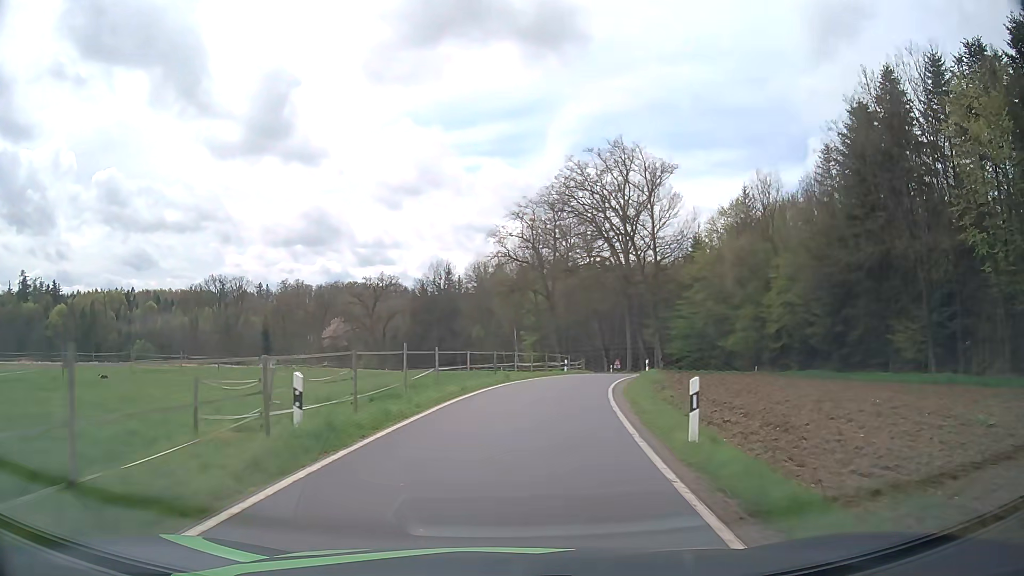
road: tertiary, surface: asphalt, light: Day
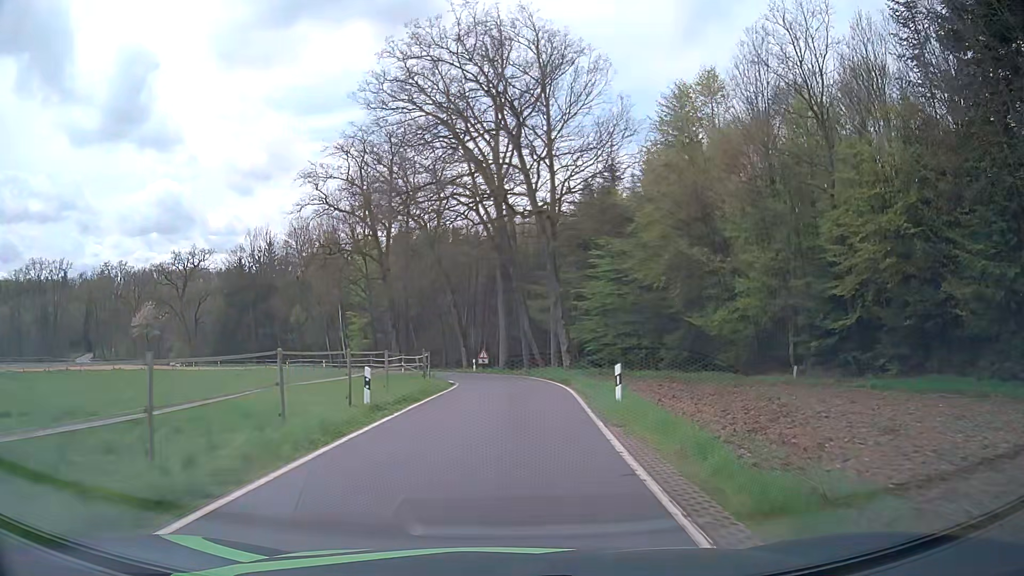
(+3.3, +29.4) m; +13°
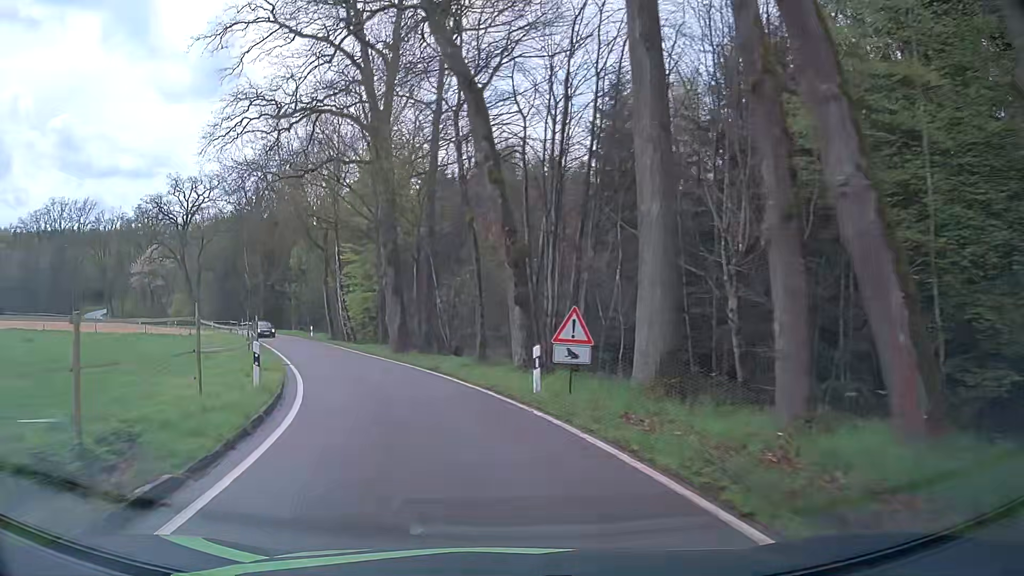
(-0.5, +37.5) m; -9°
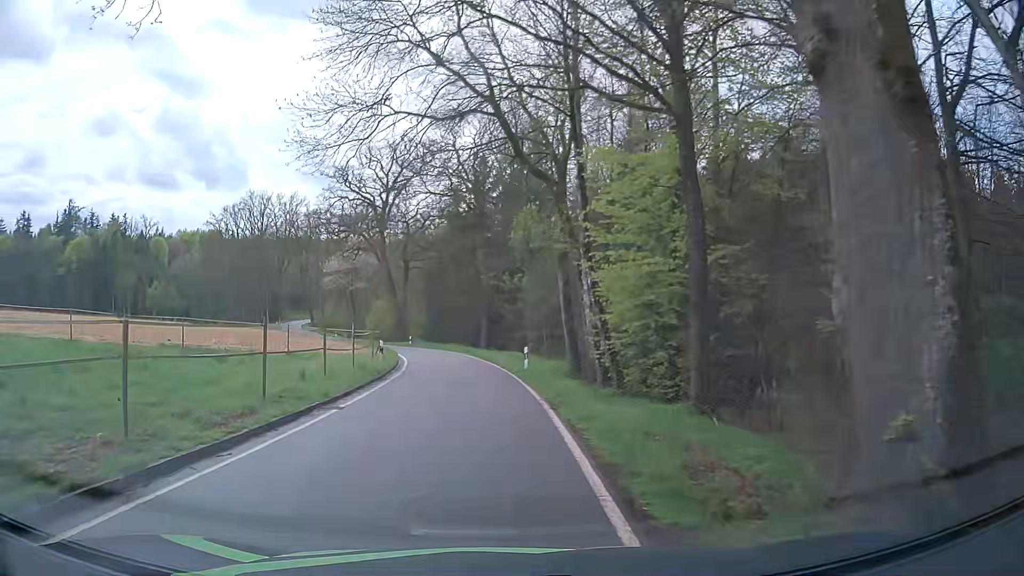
(-5.2, +28.3) m; -22°
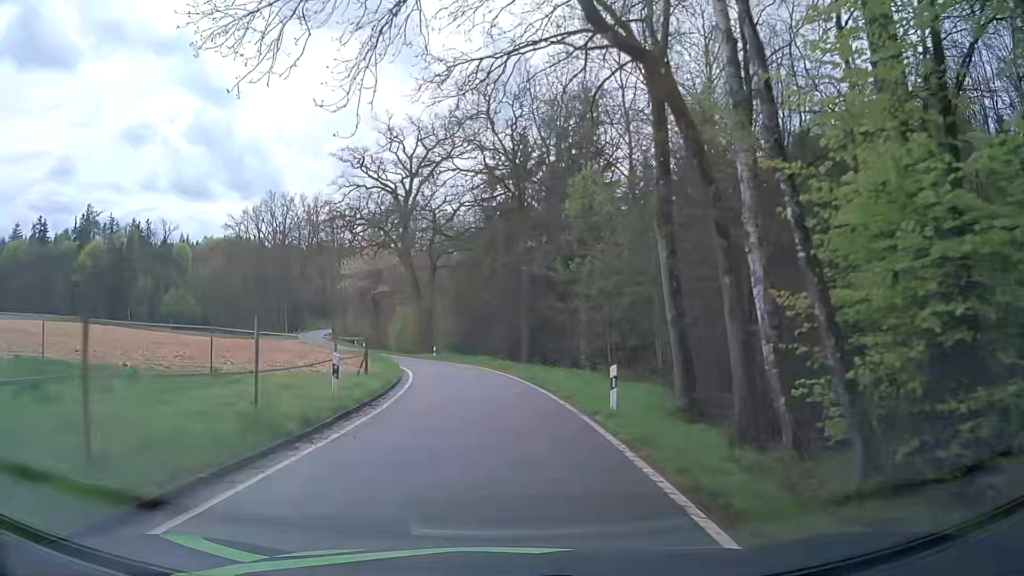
(-0.7, +12.2) m; -4°
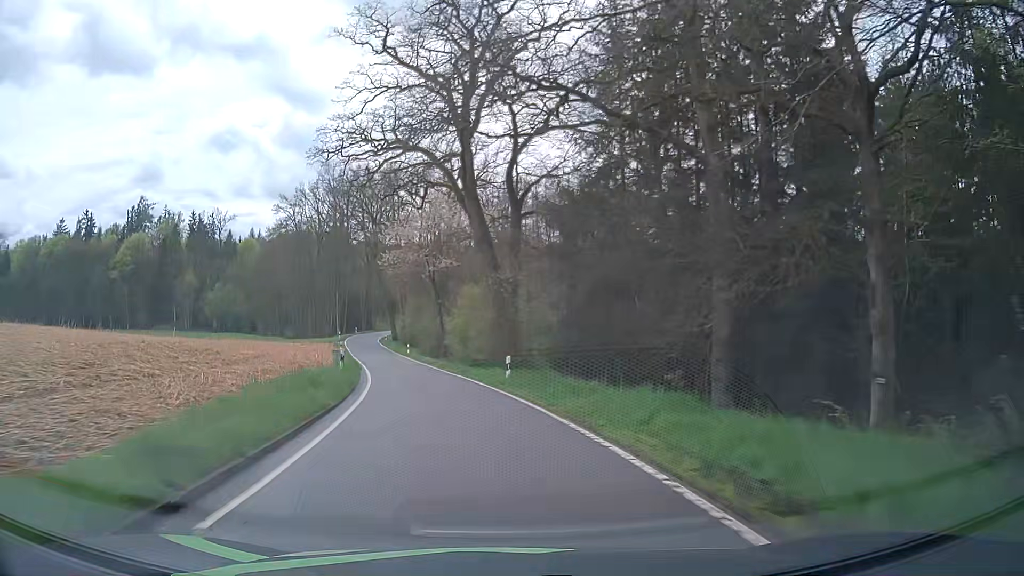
(-2.0, +30.1) m; -9°
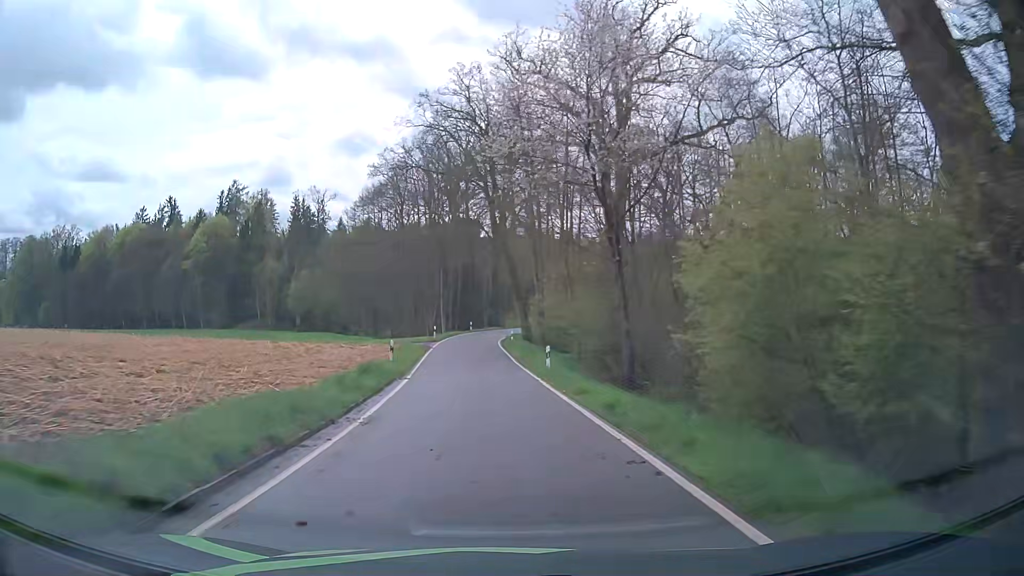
(-4.3, +32.8) m; -12°
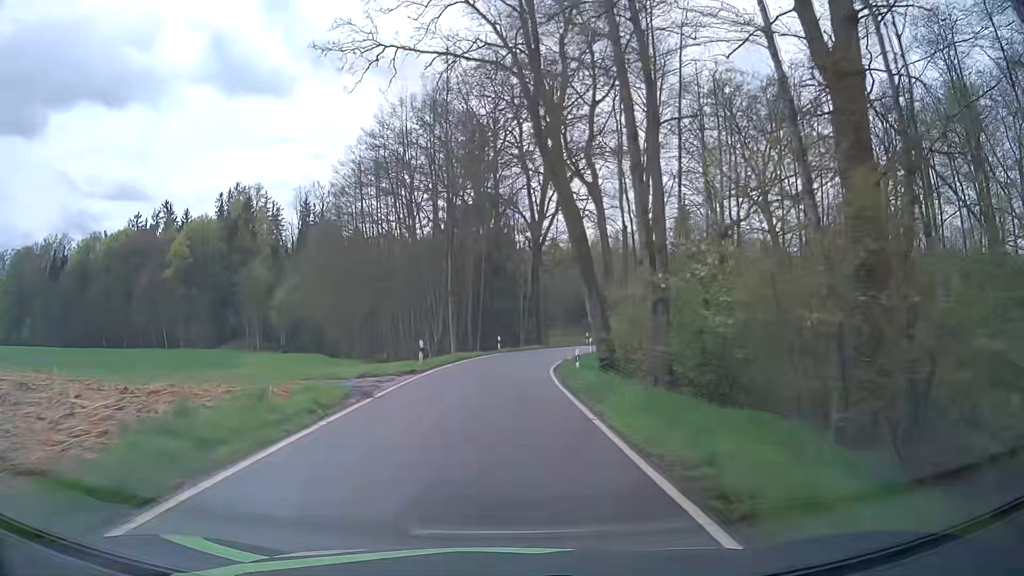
(-0.9, +25.6) m; -3°
(0, +10) (0, +20) (0, +30) (+2, +40) (+6, +49) (+11, +58) (+17, +65) (+24, +73) (+31, +80) (+39, +86) m
